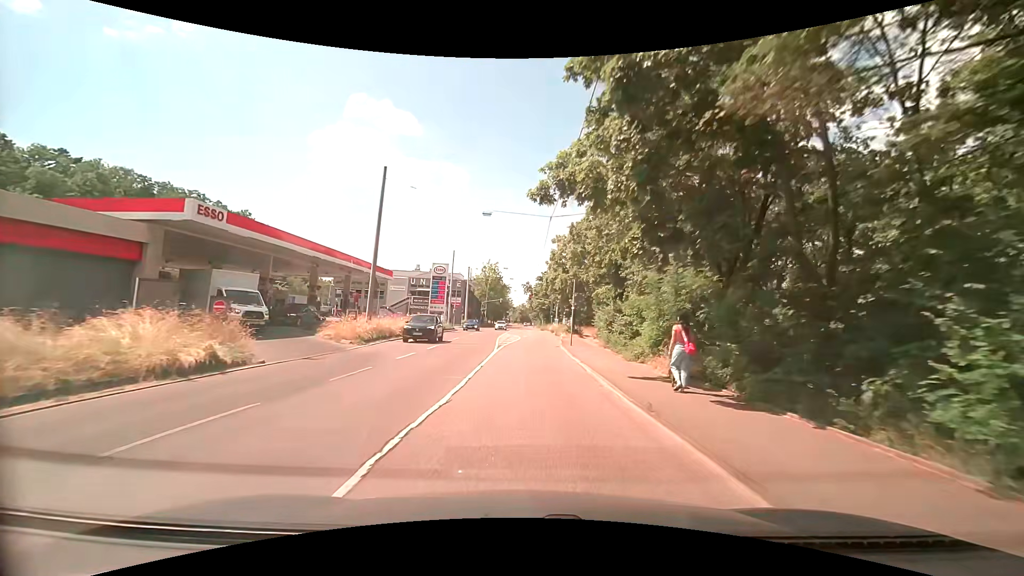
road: secondary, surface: asphalt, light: Day
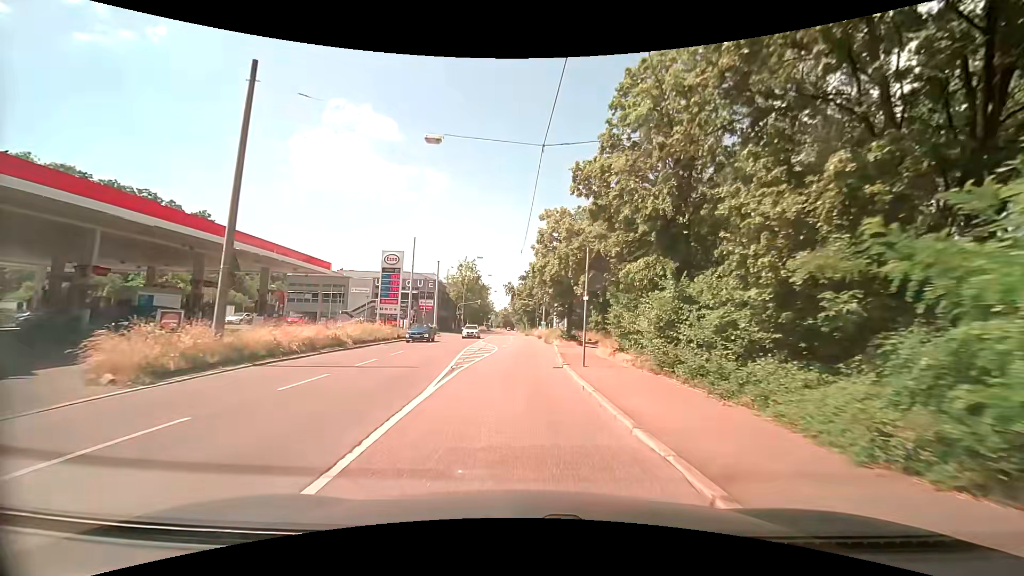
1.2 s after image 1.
(+0.1, +12.6) m; +2°
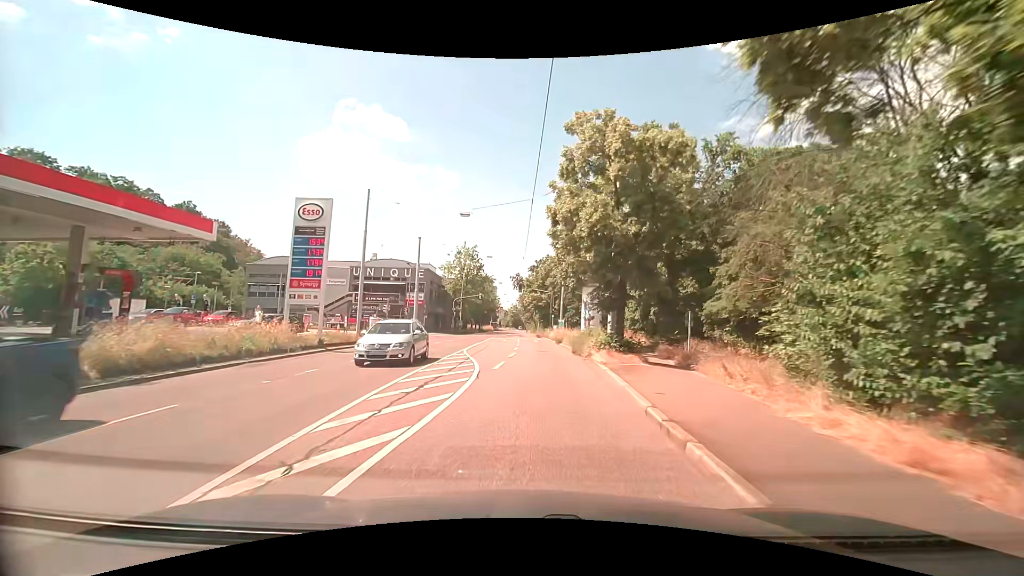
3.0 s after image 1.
(-0.1, +16.9) m; -4°
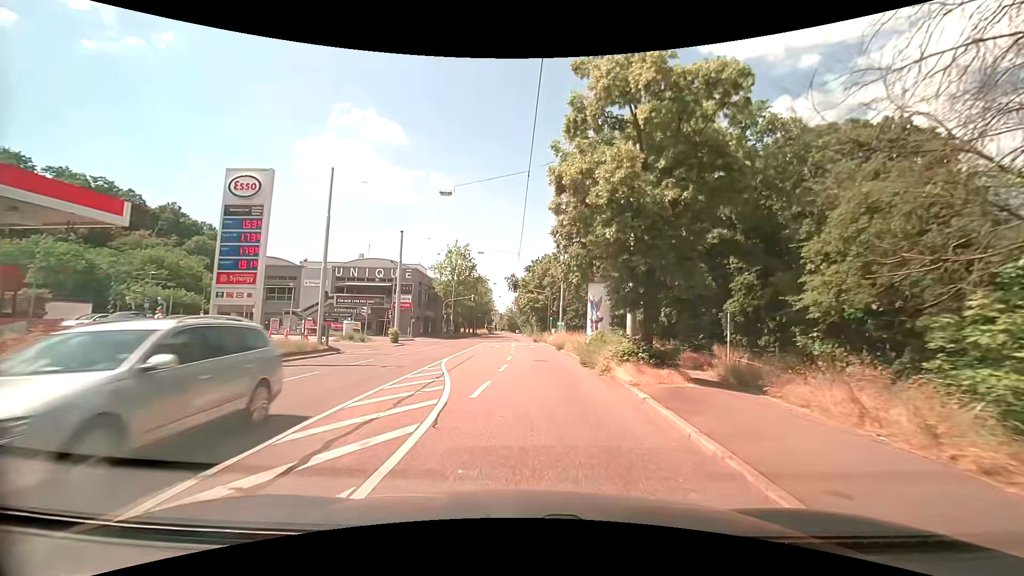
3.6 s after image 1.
(+0.2, +5.2) m; +2°
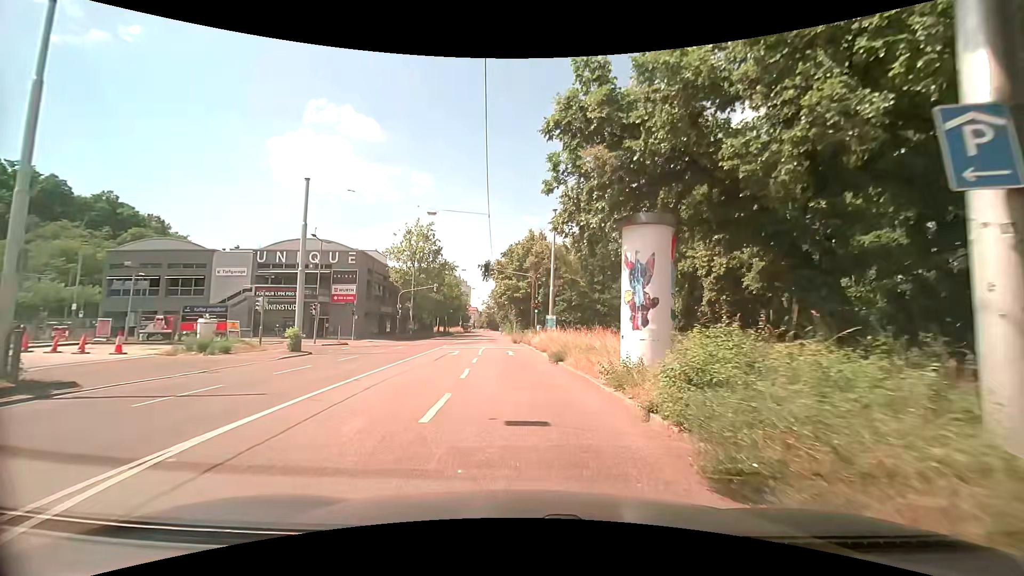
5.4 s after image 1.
(+0.4, +14.7) m; +3°
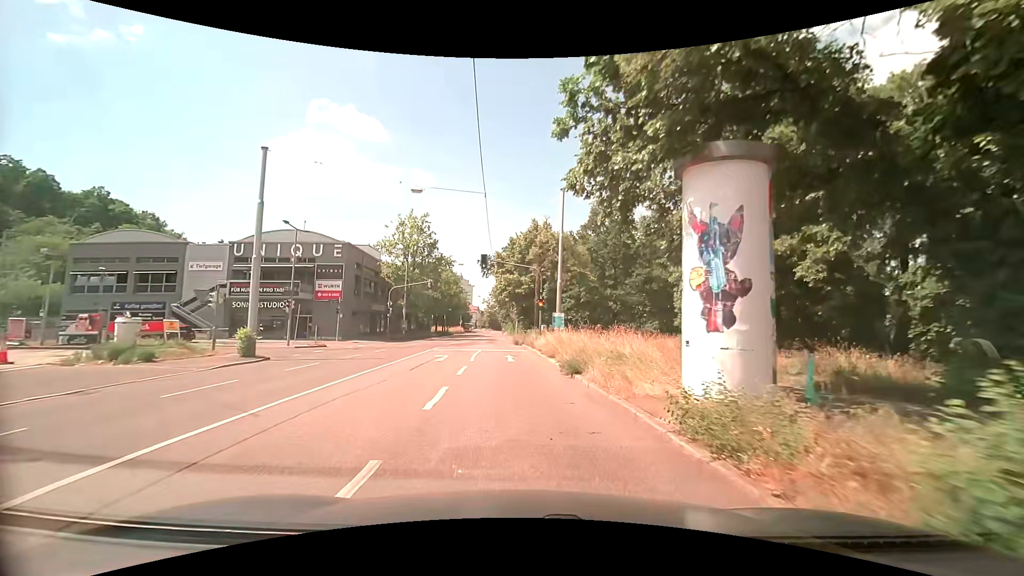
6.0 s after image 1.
(0.0, +4.9) m; +1°
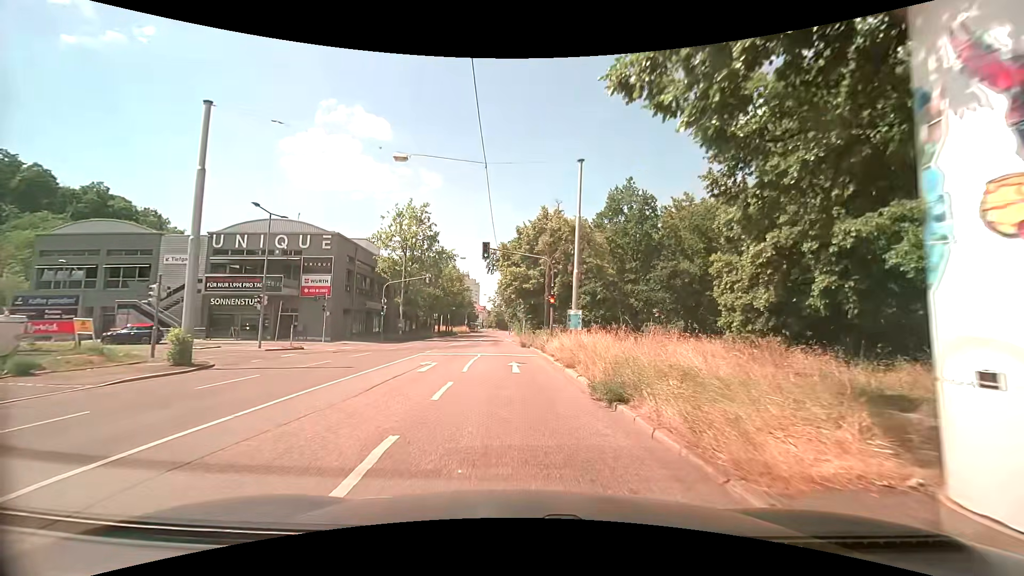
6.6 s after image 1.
(-0.1, +4.9) m; -2°
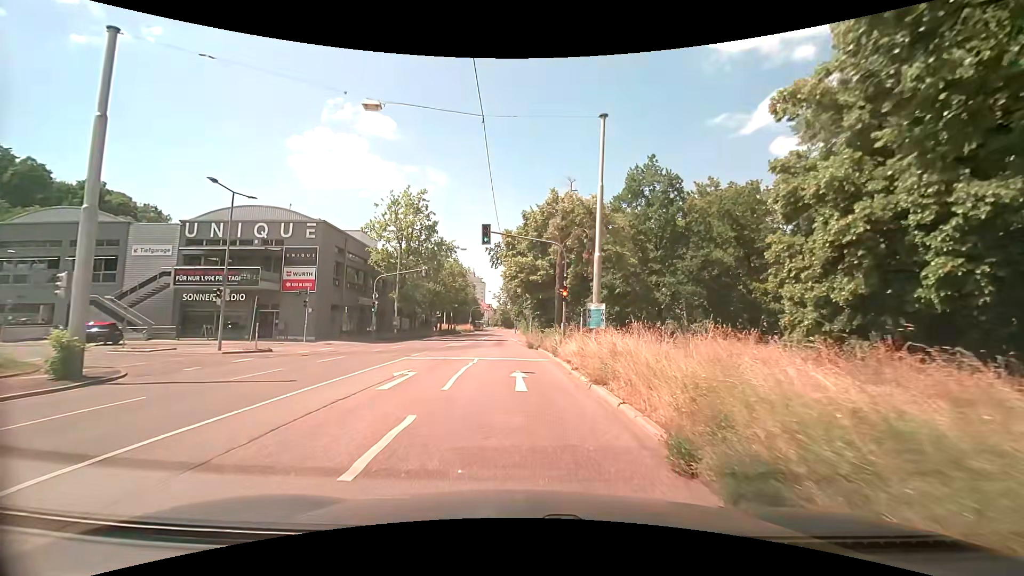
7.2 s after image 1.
(0.0, +4.7) m; -1°
(0, +10) (-1, +20) (-1, +30) (-2, +40) (-3, +50) (-3, +60) (-3, +70) (-4, +80) (-4, +90) (-4, +100) m
